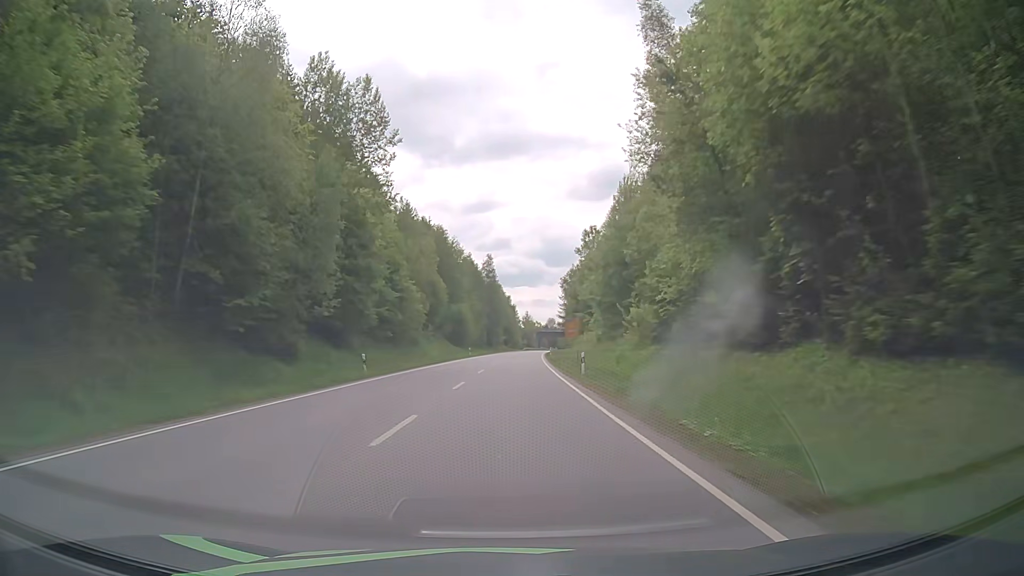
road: primary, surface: asphalt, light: Day
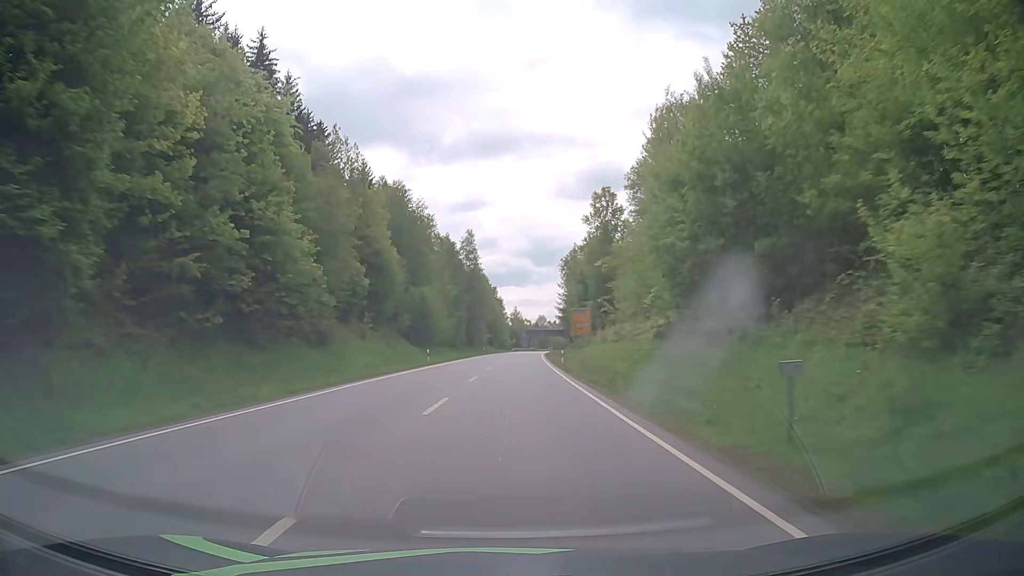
(+0.3, +31.4) m; +1°
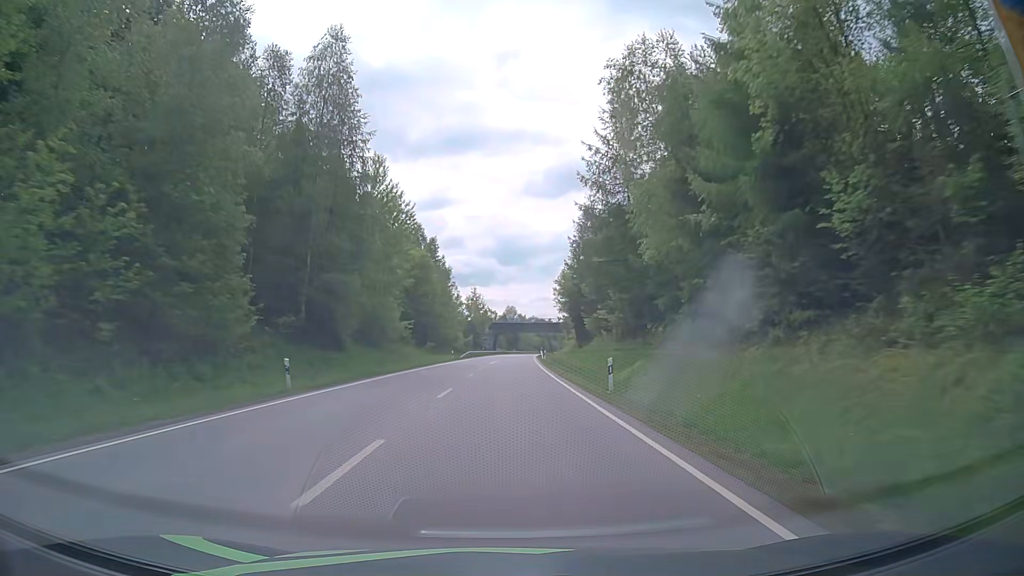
(+2.0, +78.5) m; +3°
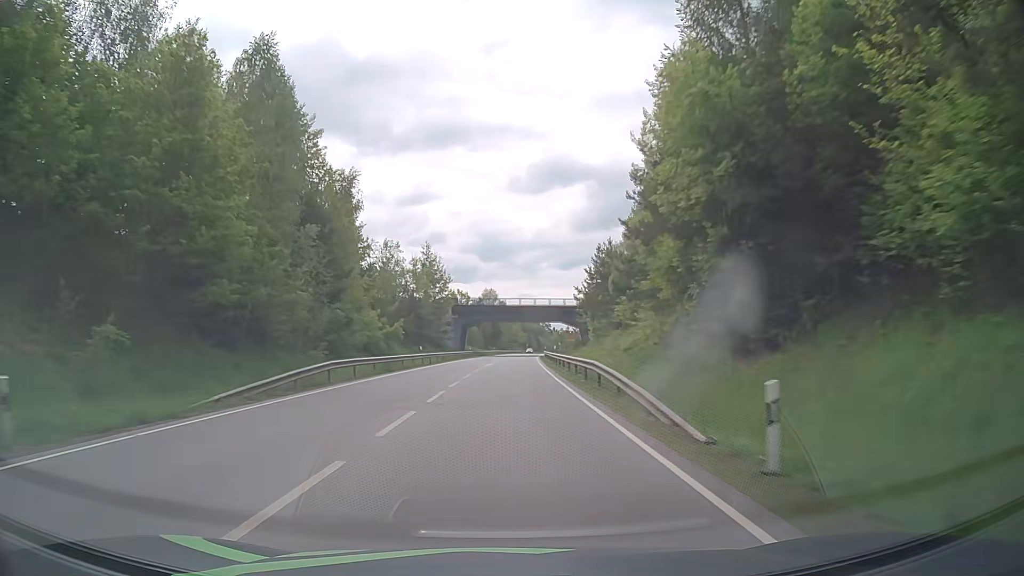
(+0.9, +62.8) m; +1°
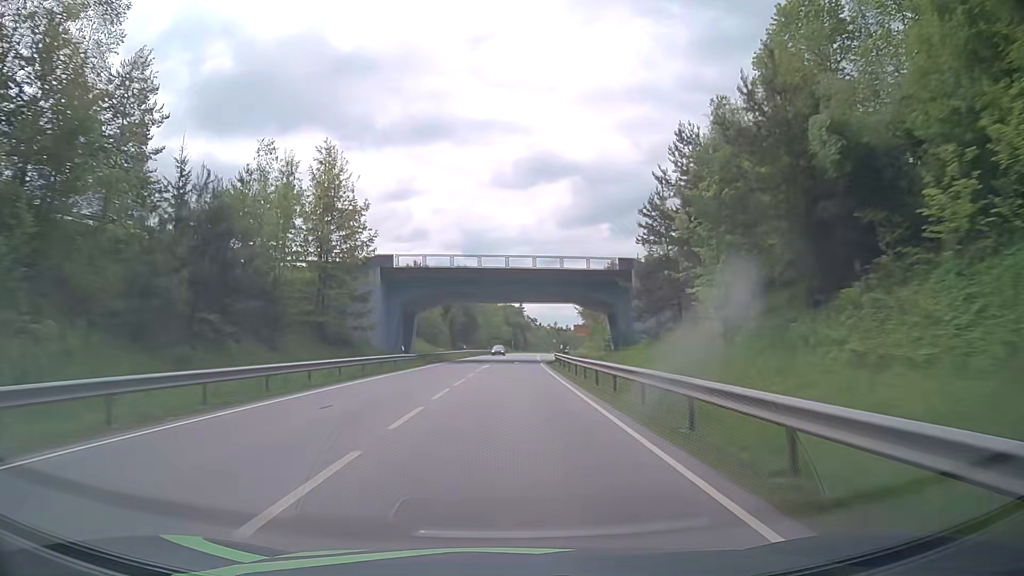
(+0.7, +47.0) m; +2°
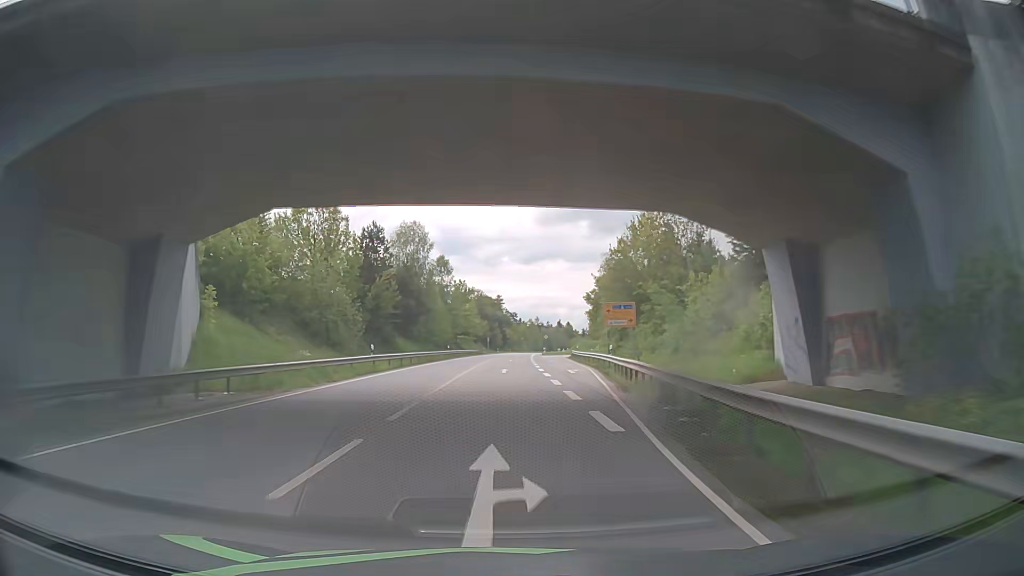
(+0.8, +46.8) m; +2°
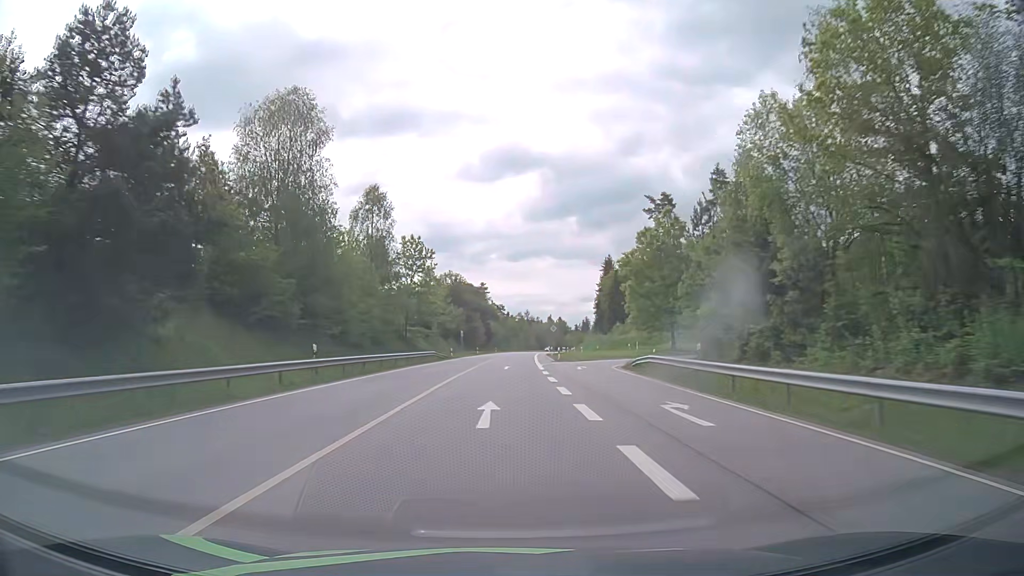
(+0.6, +46.8) m; +1°
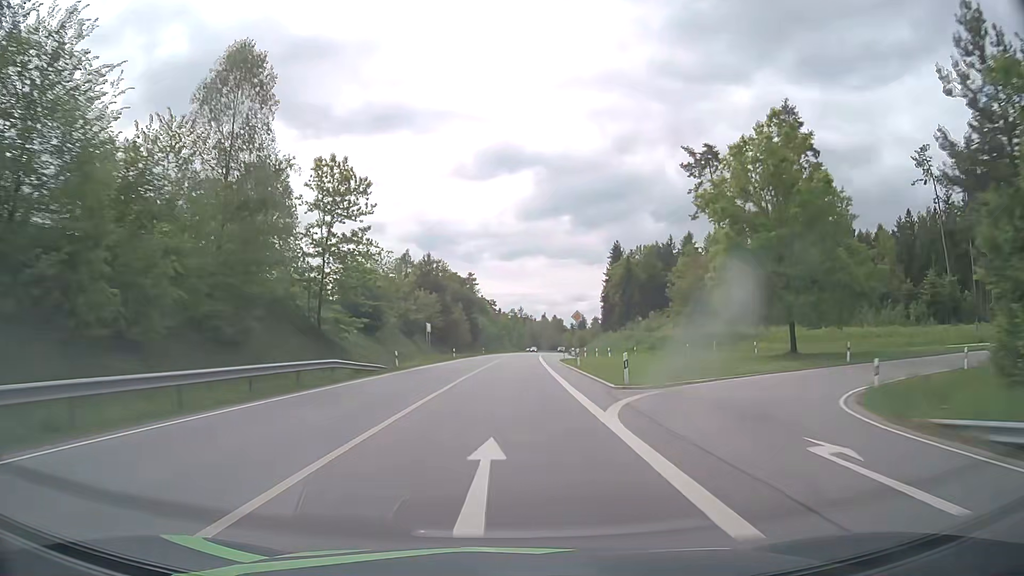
(+0.1, +31.2) m; 0°
